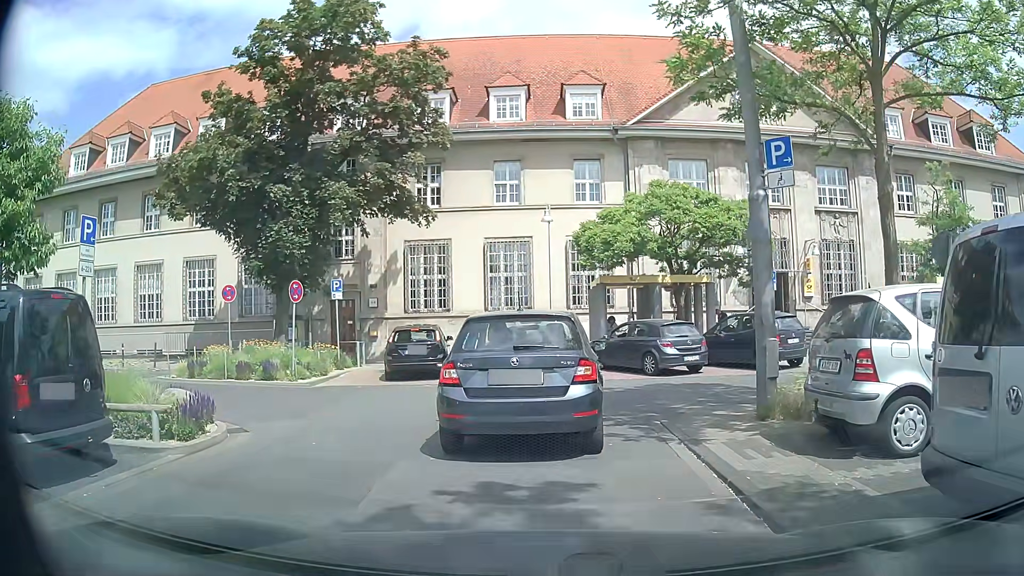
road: service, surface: asphalt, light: Day
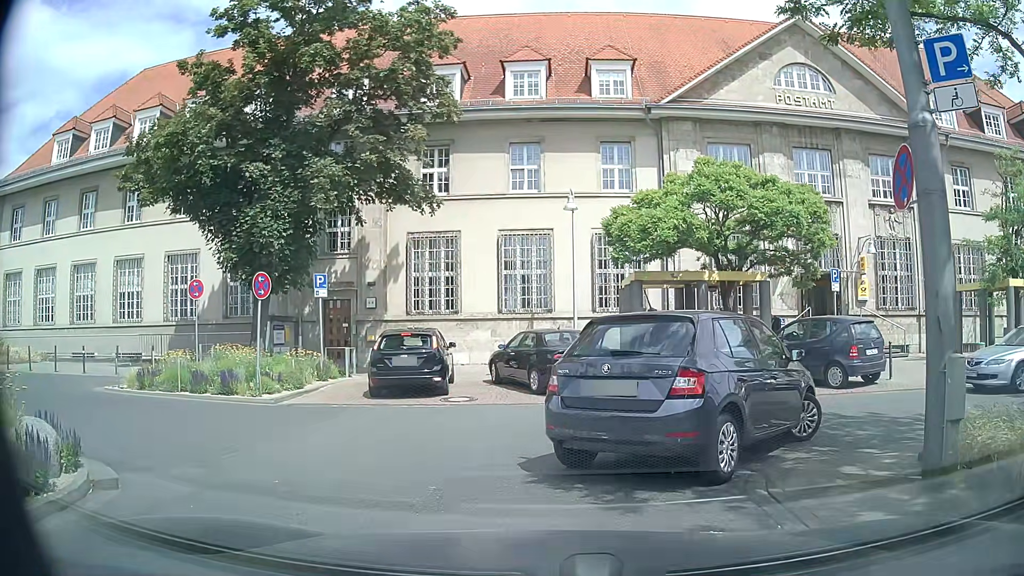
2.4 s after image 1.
(0.0, +3.7) m; -2°
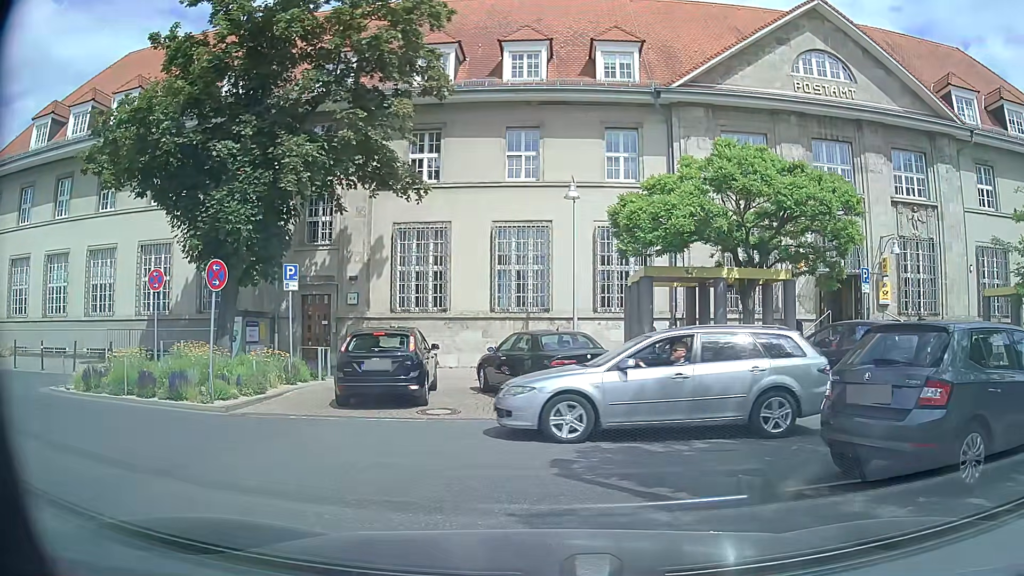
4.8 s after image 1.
(0.0, +2.2) m; 0°
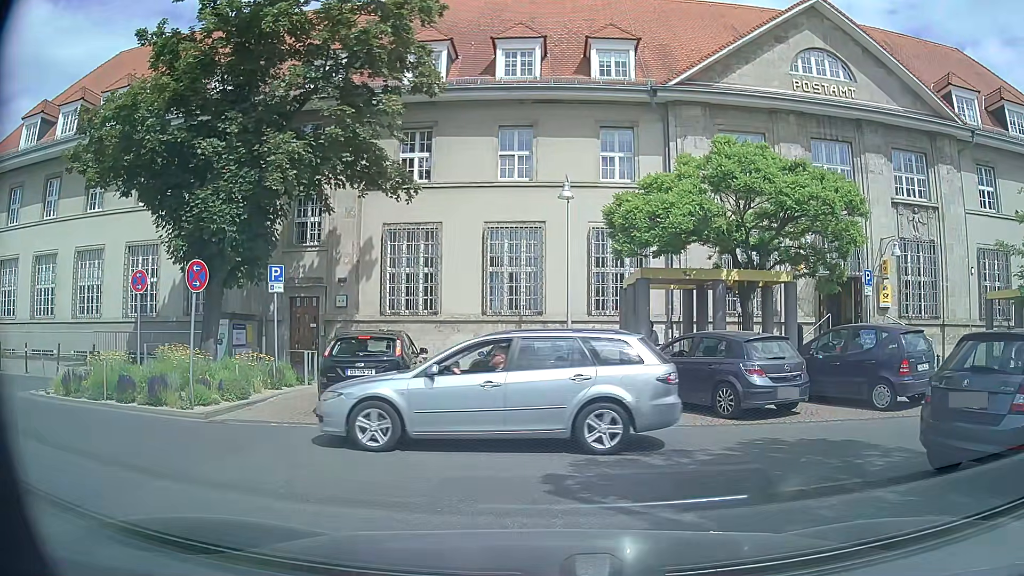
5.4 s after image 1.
(0.0, +0.6) m; 0°
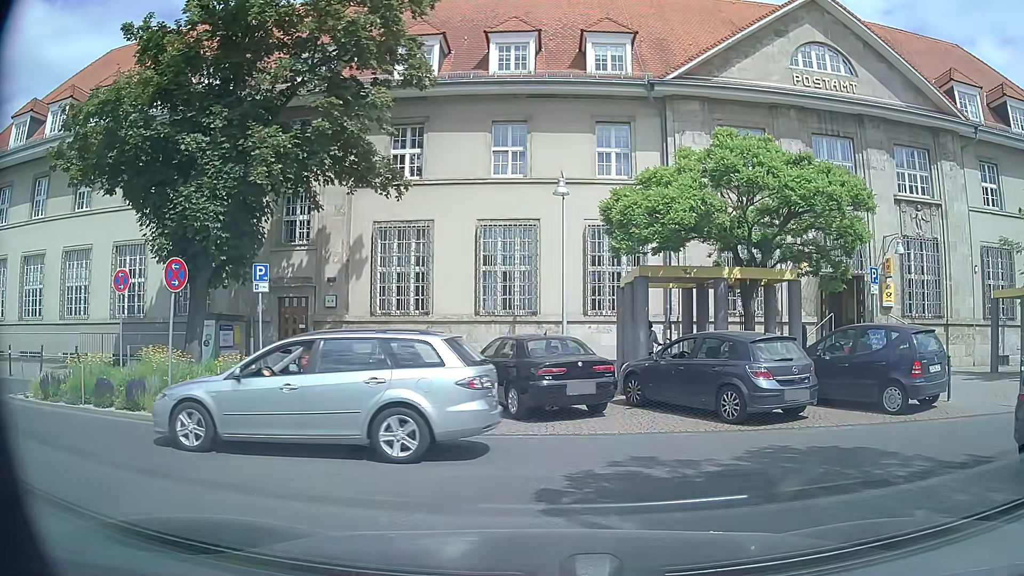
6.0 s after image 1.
(0.0, +0.7) m; 0°
